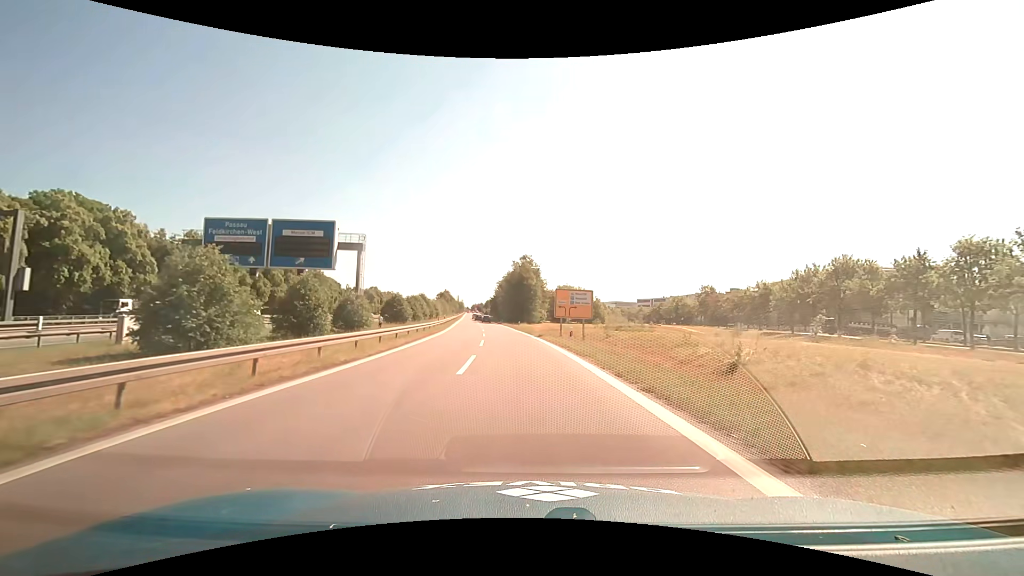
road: motorway_link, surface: asphalt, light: Day
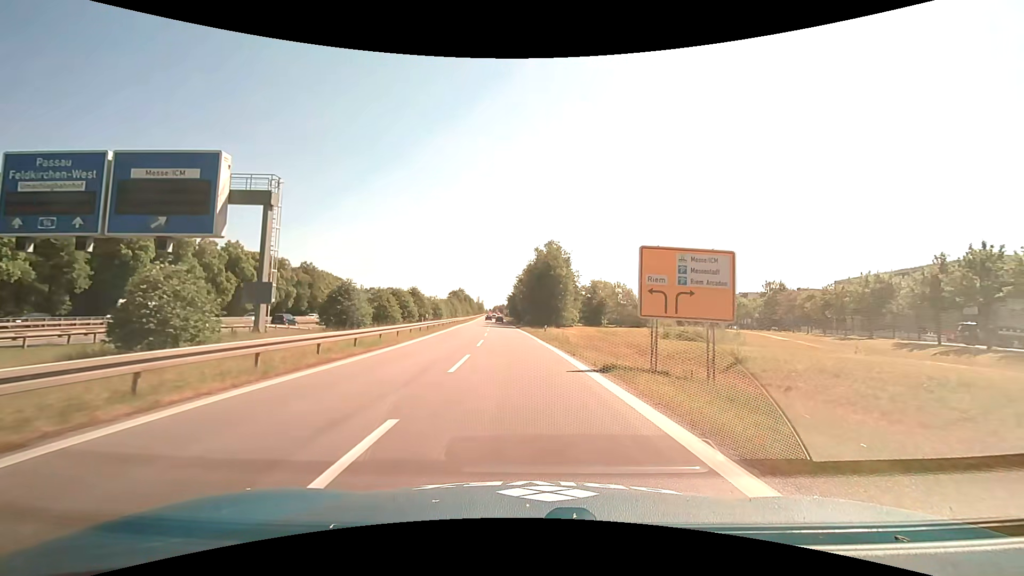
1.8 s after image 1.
(-0.6, +23.6) m; -3°
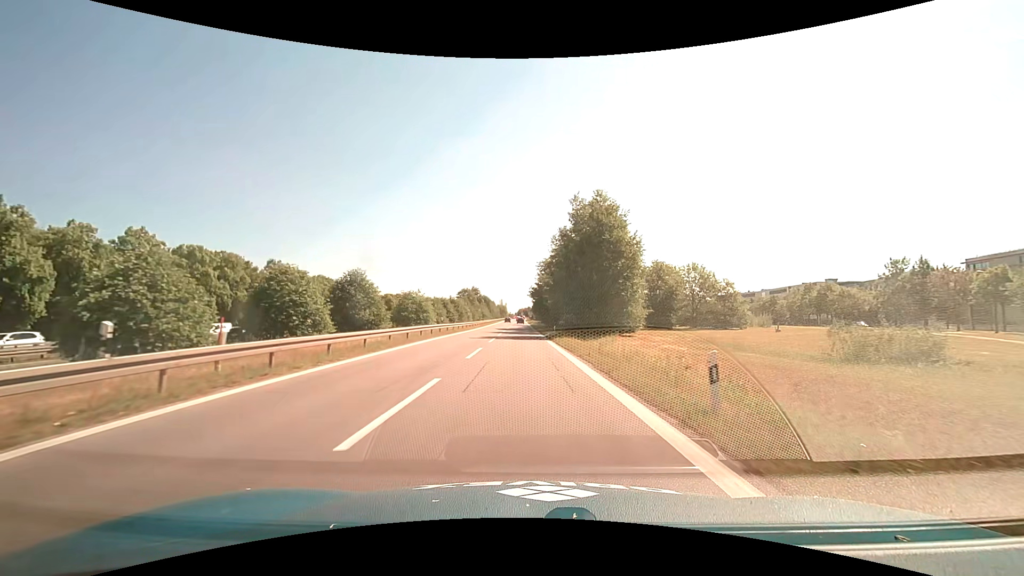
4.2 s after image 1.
(-0.9, +31.7) m; -3°
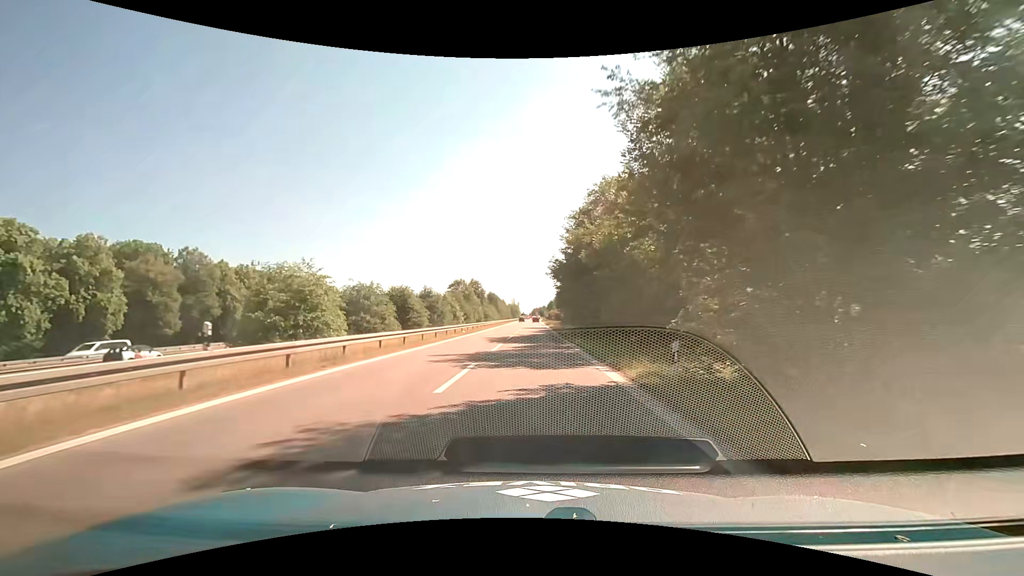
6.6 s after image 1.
(-0.5, +32.1) m; -2°
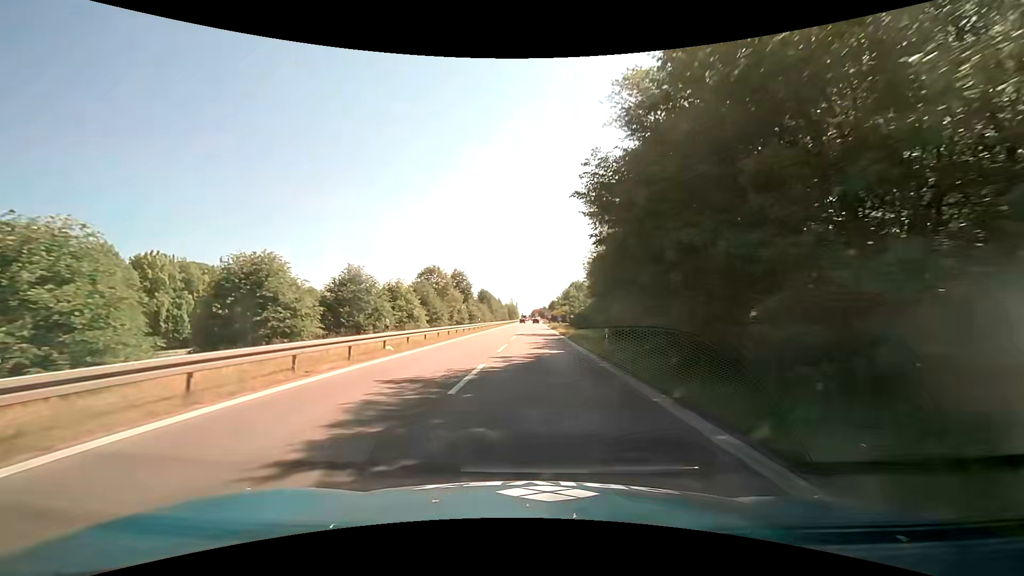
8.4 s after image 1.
(-0.1, +24.3) m; 0°
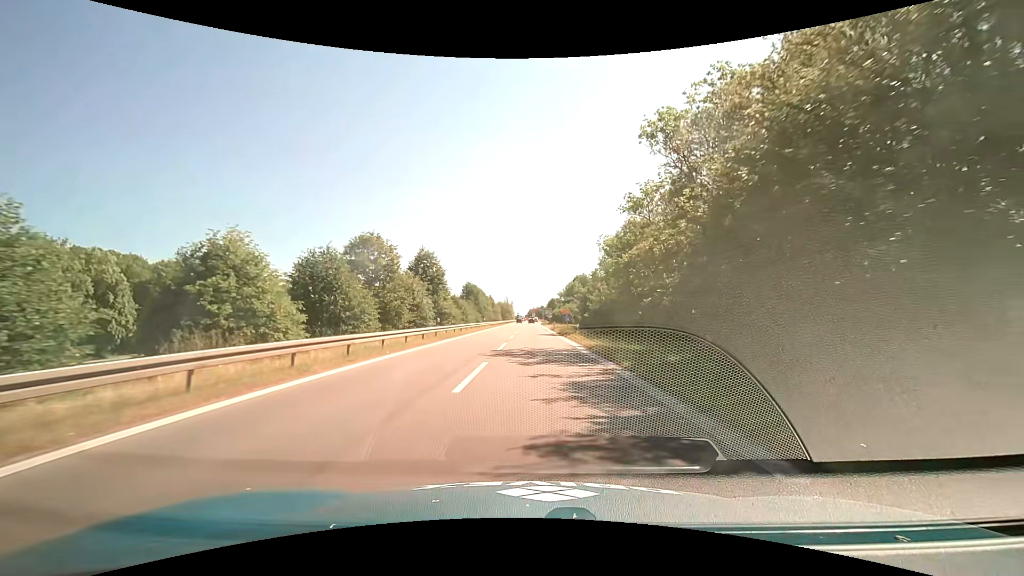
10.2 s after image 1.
(0.0, +24.1) m; 0°
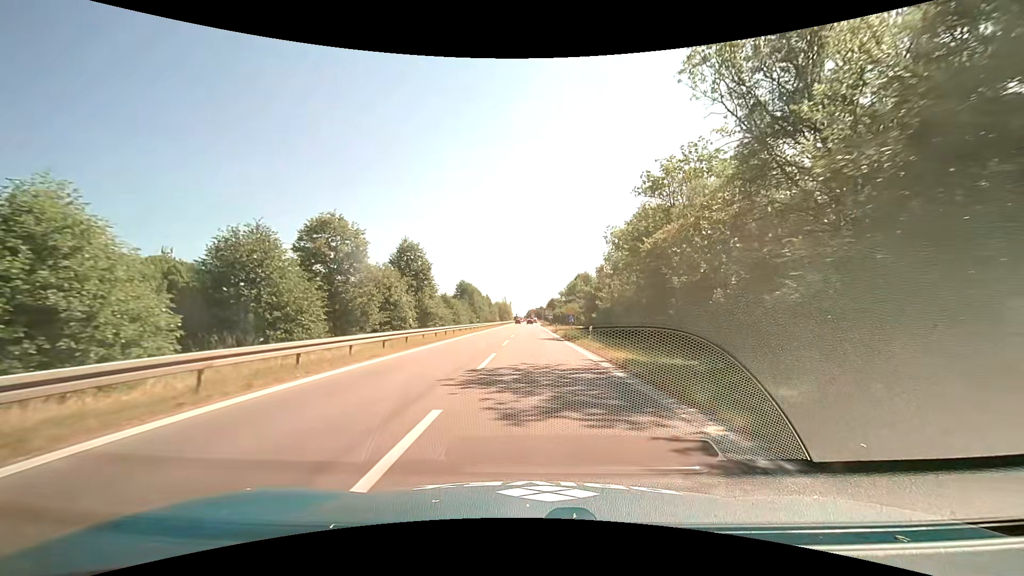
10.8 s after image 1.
(0.0, +7.6) m; 0°
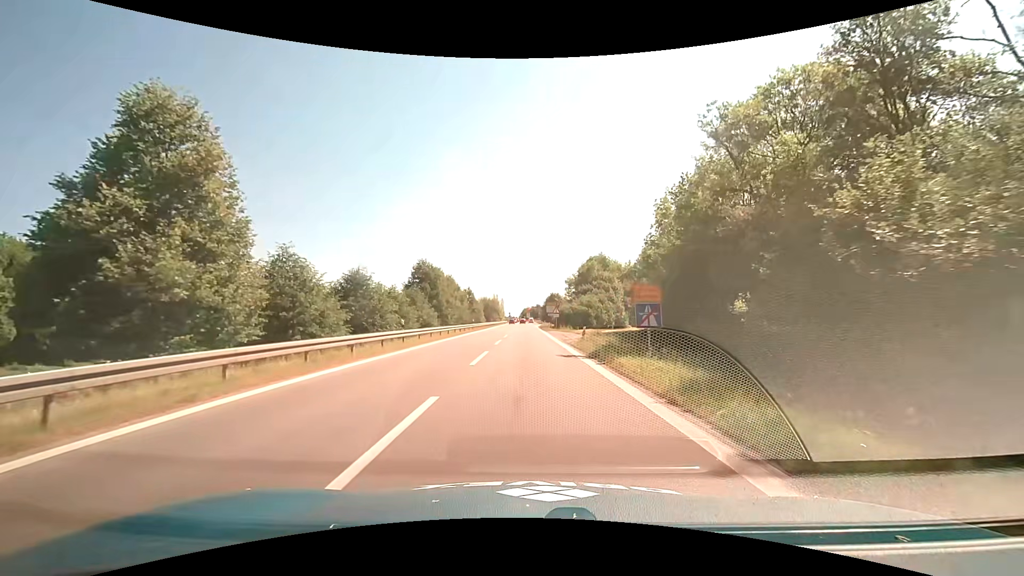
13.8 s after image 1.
(+0.2, +34.6) m; +1°
(0, +10) (0, +20) (0, +30) (0, +40) (0, +50) (0, +60) (0, +70) (-1, +80) (-1, +90) (-1, +100) m
